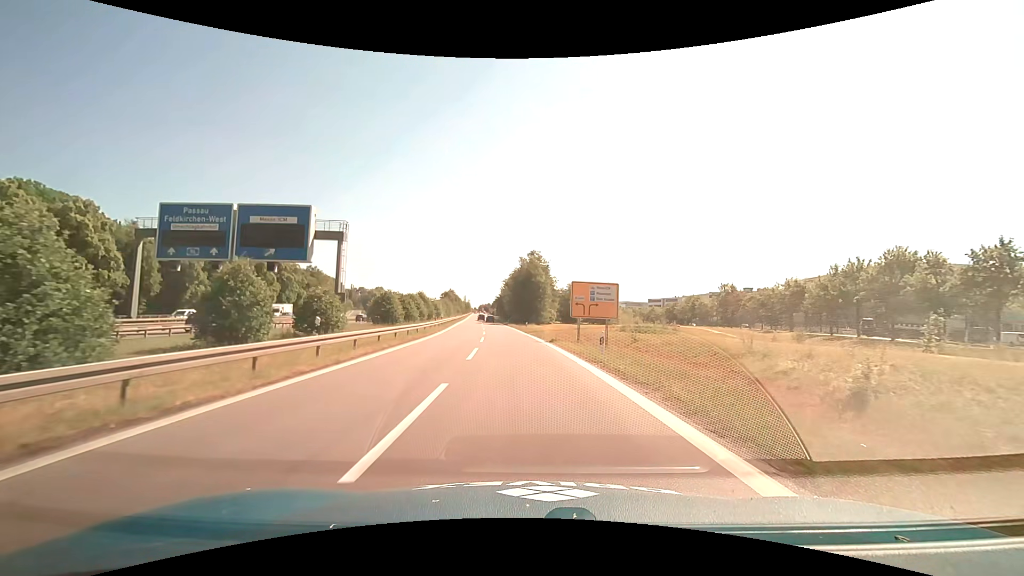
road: motorway_link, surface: asphalt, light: Day
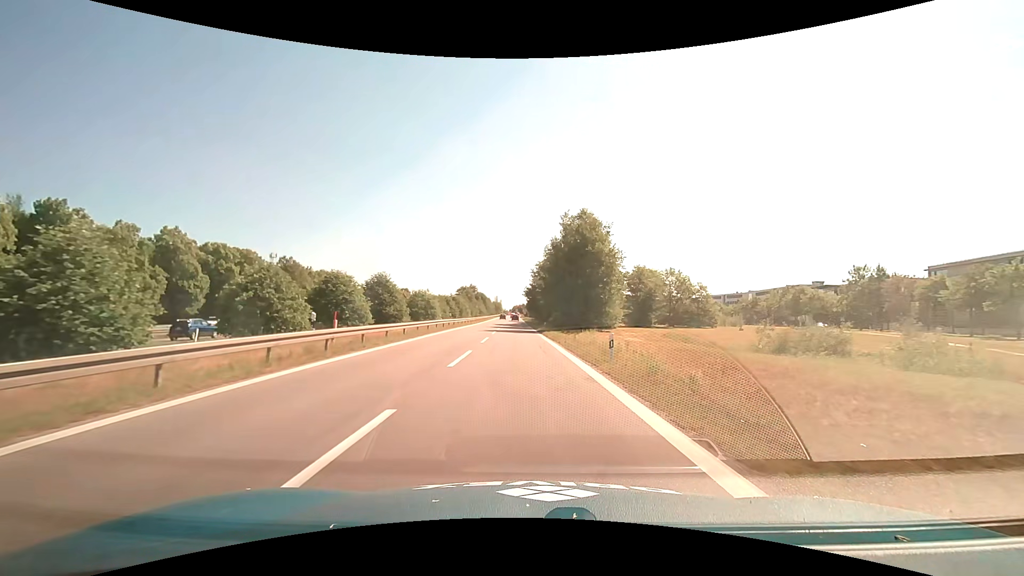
(-1.5, +39.4) m; -4°
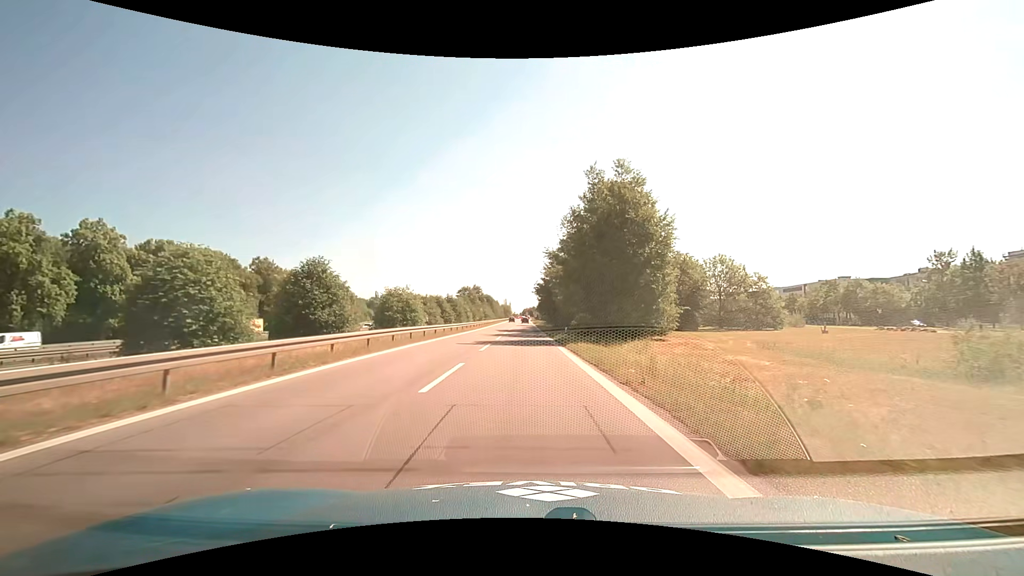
(-0.1, +16.0) m; -1°
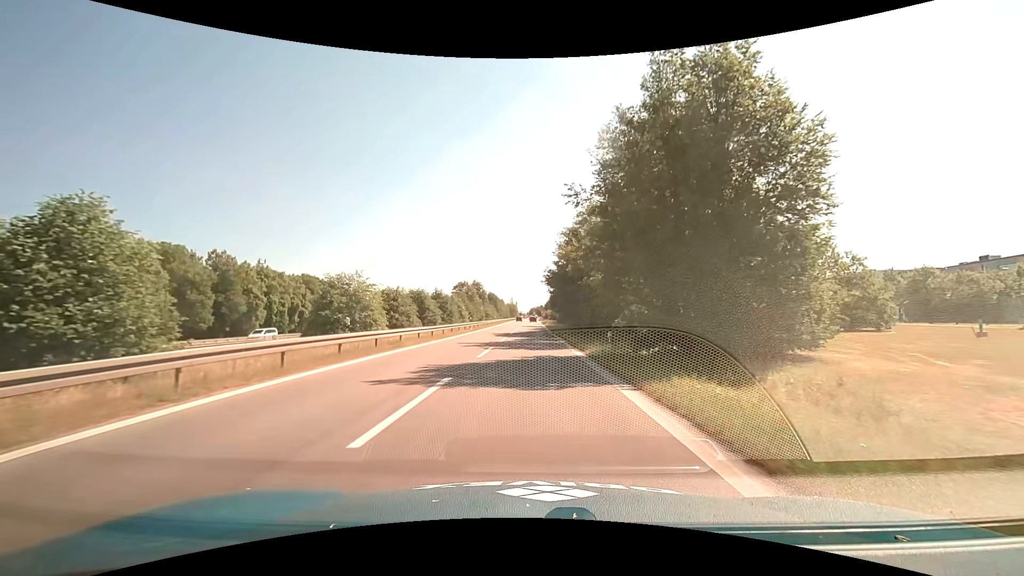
(-0.1, +16.1) m; 0°
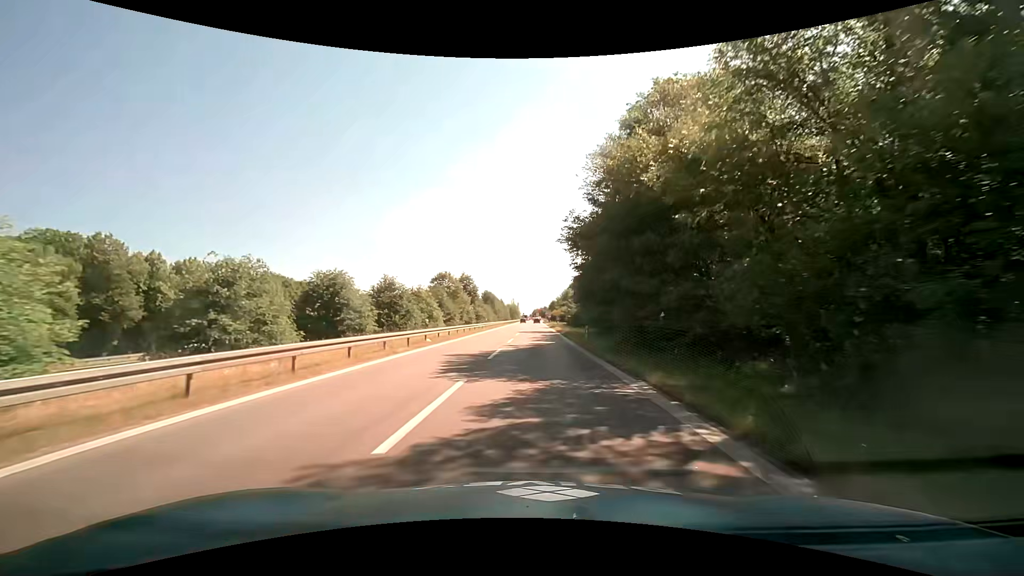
(-0.2, +24.2) m; -1°
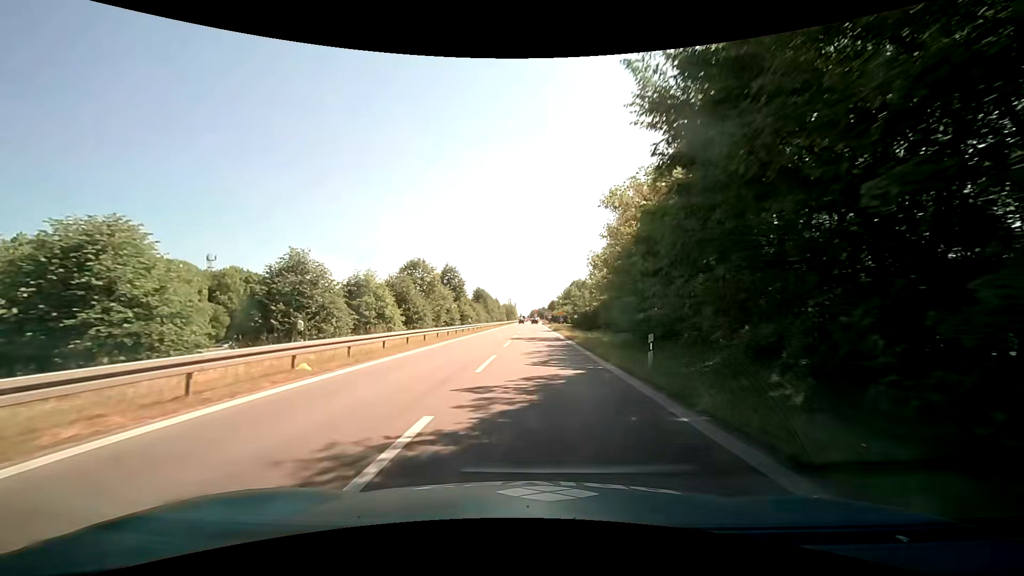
(+0.1, +16.2) m; 0°
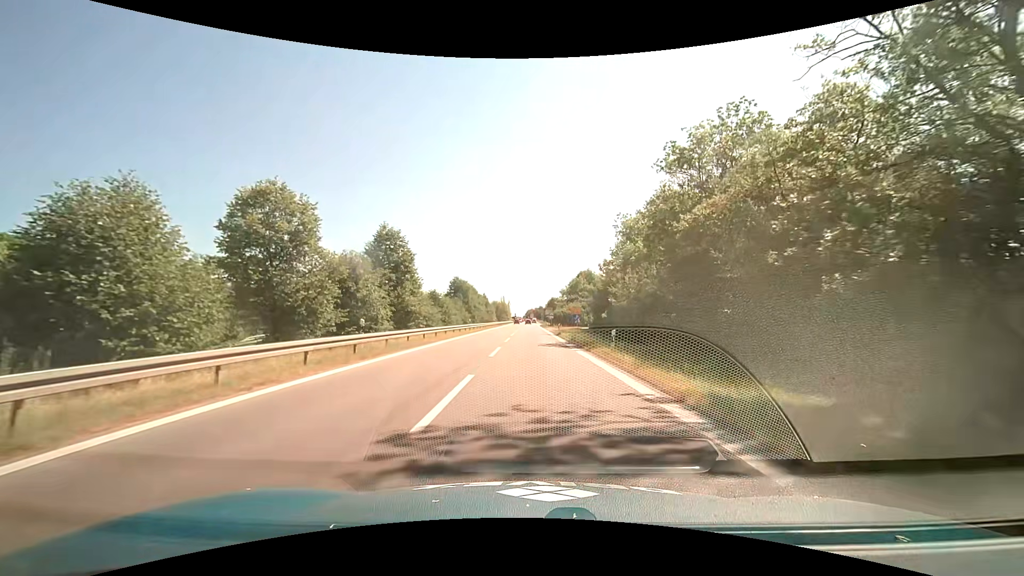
(+0.1, +30.9) m; 0°
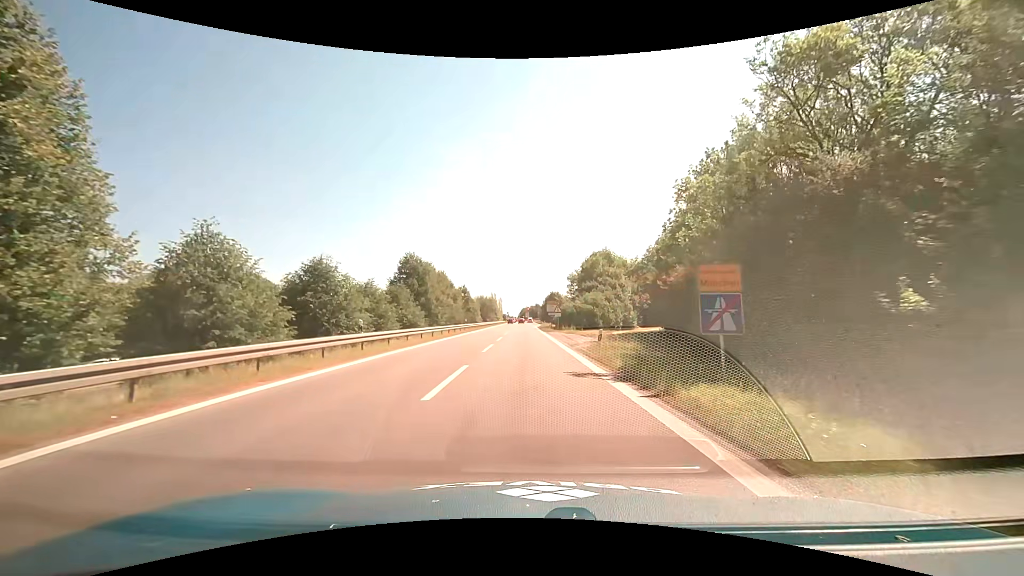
(+0.2, +33.6) m; 0°
(0, +10) (0, +20) (0, +30) (0, +40) (0, +50) (0, +60) (0, +70) (0, +80) (-1, +90) (-1, +100) m
